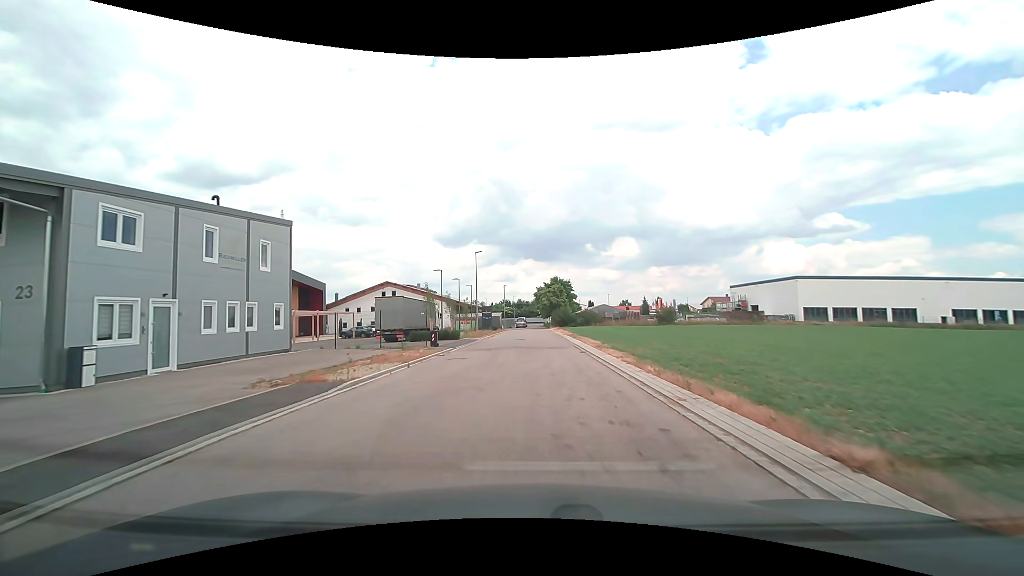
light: Day
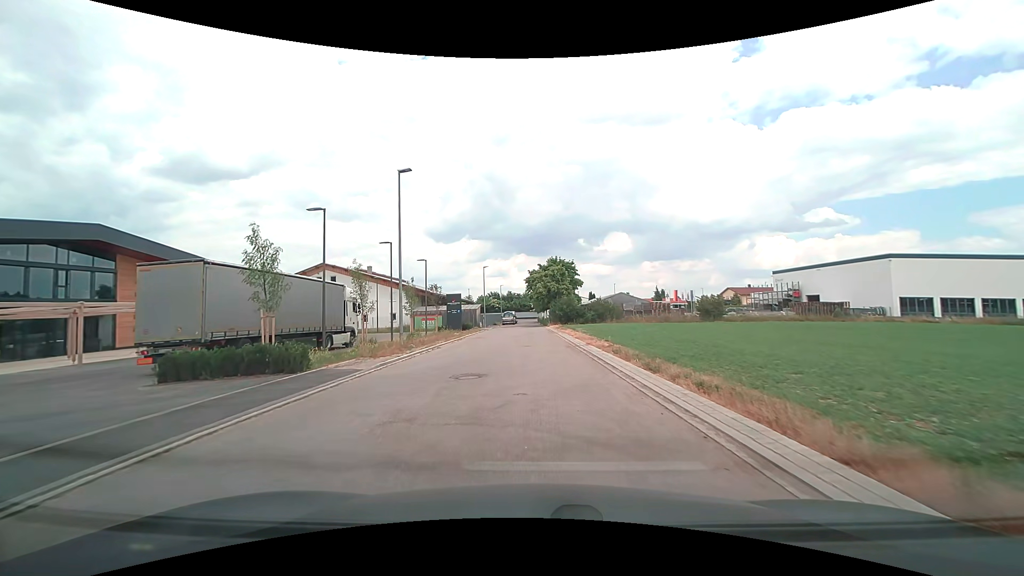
(+0.1, +25.7) m; +1°
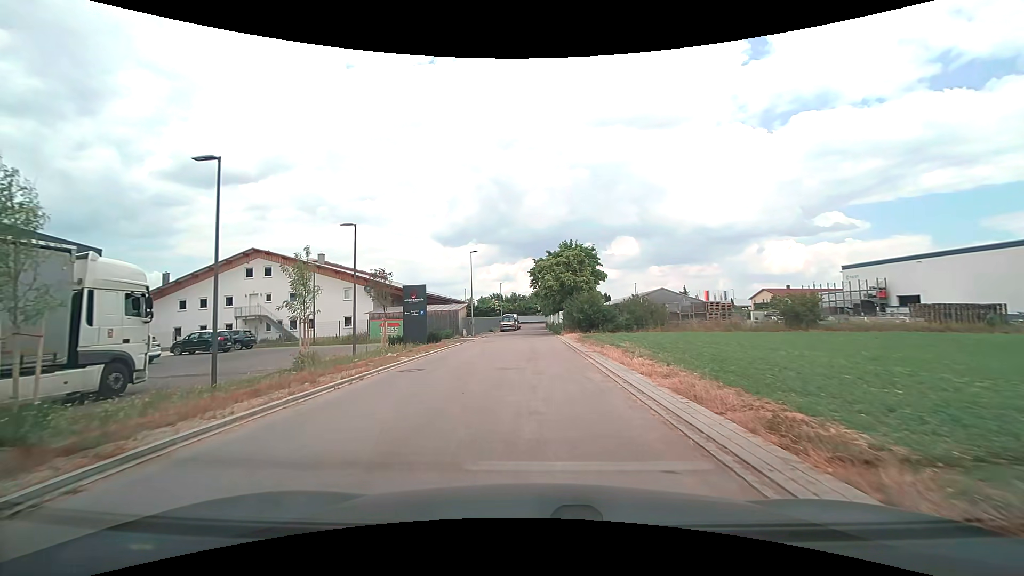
(0.0, +19.0) m; -1°
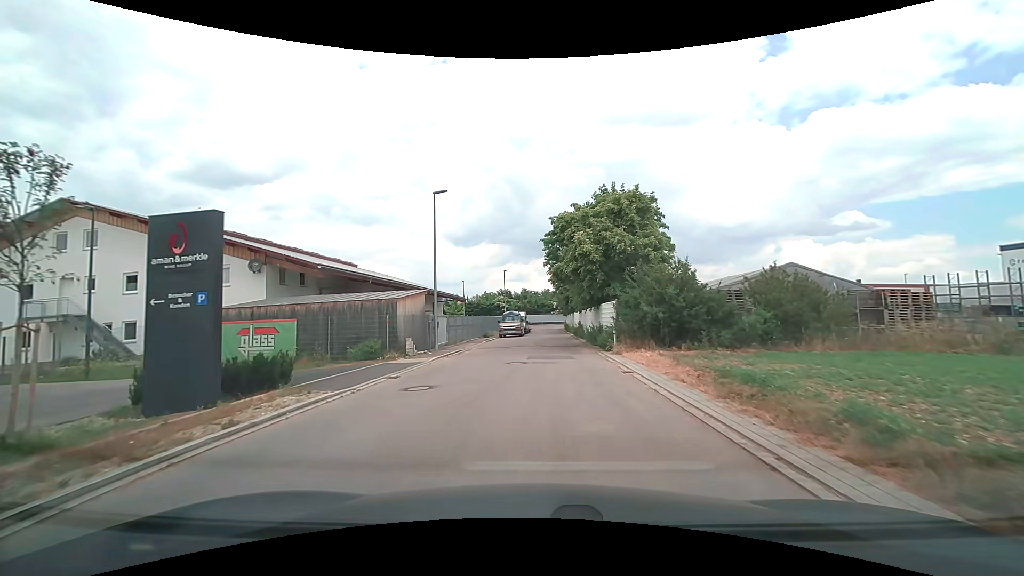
(-0.3, +22.5) m; -1°
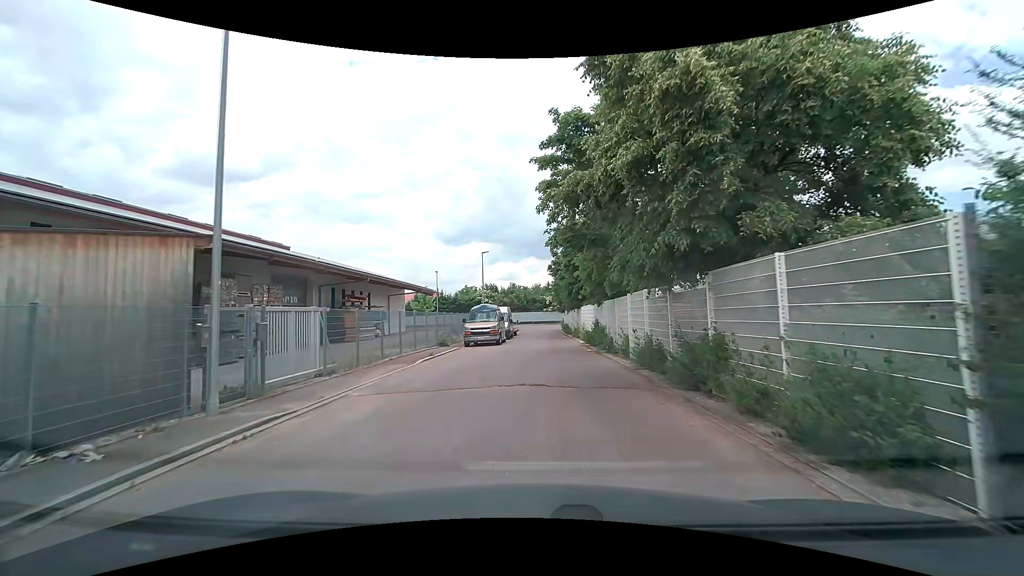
(+0.1, +16.9) m; +2°
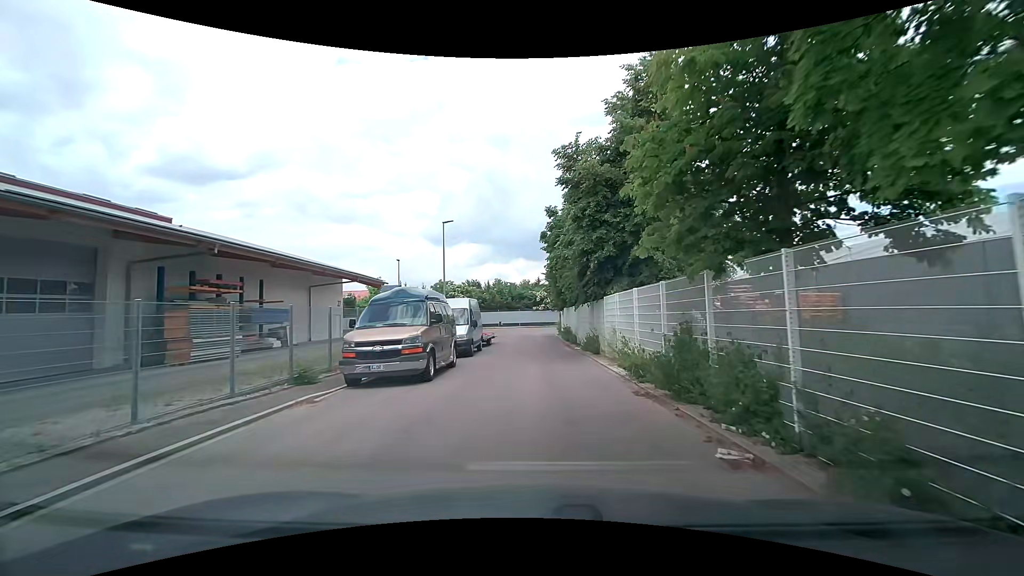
(0.0, +16.0) m; 0°
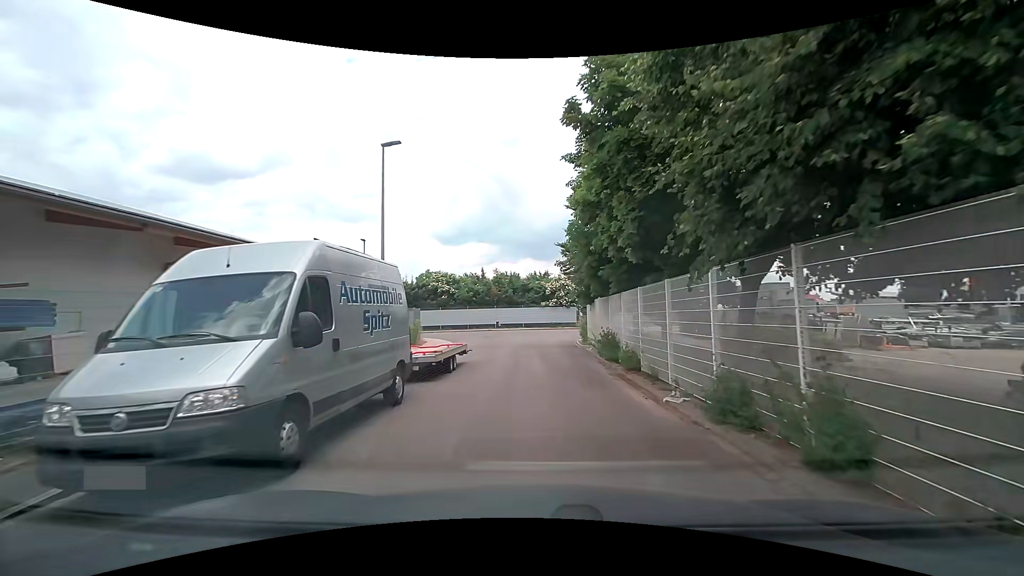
(-0.1, +15.1) m; -1°
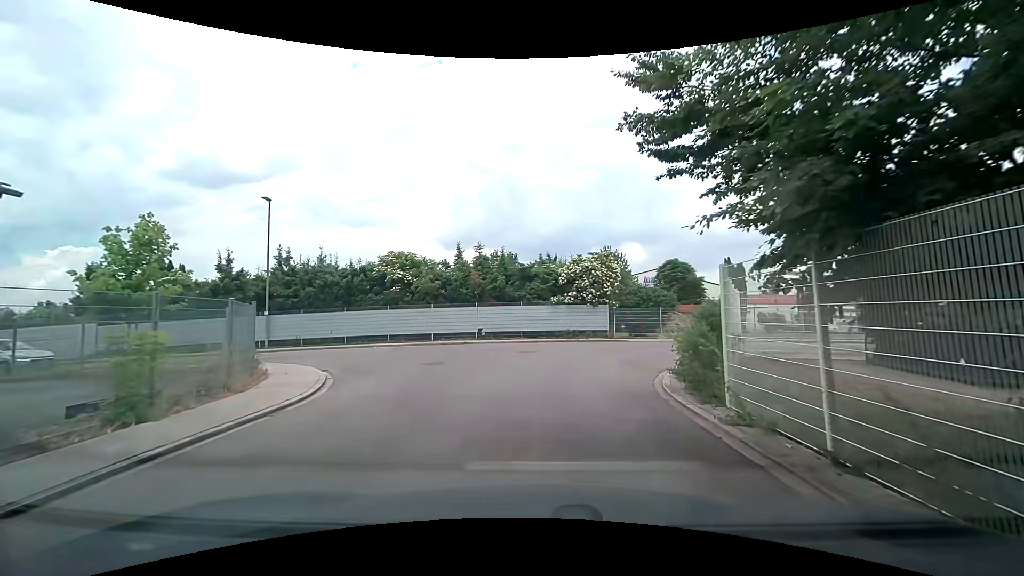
(-0.1, +17.6) m; 0°
(0, +10) (+3, +19) (+12, +24) (+22, +24) (+32, +24) (+42, +24) (+52, +23) (+62, +23) (+72, +23) (+82, +23) m
